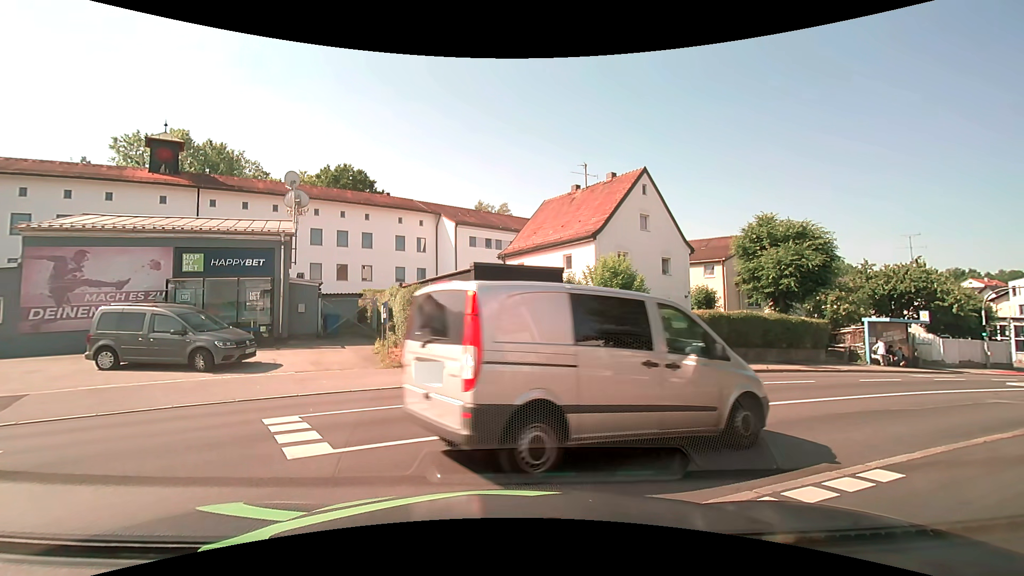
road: service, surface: paving_stones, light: Day
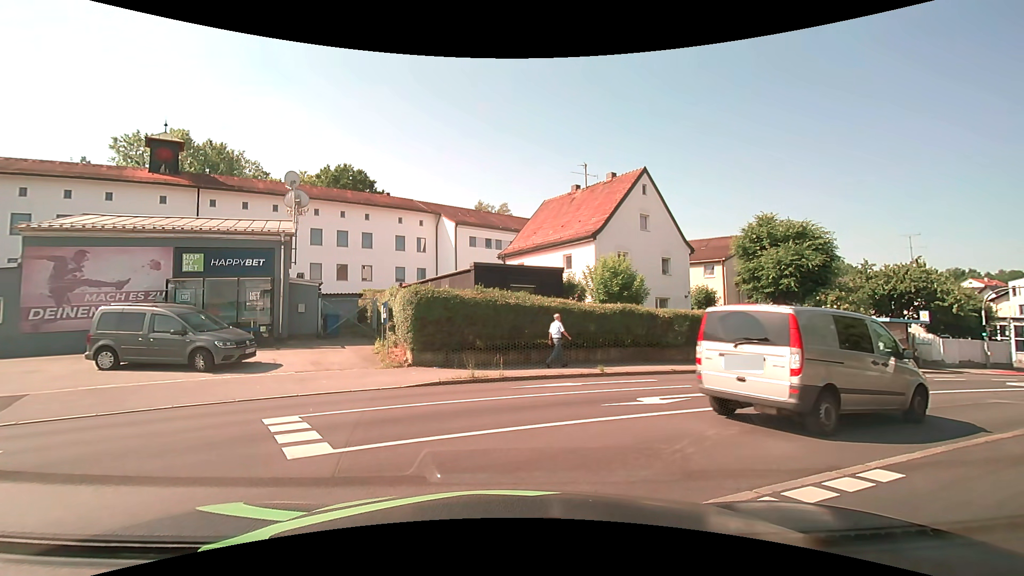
(0.0, 0.0) m; 0°
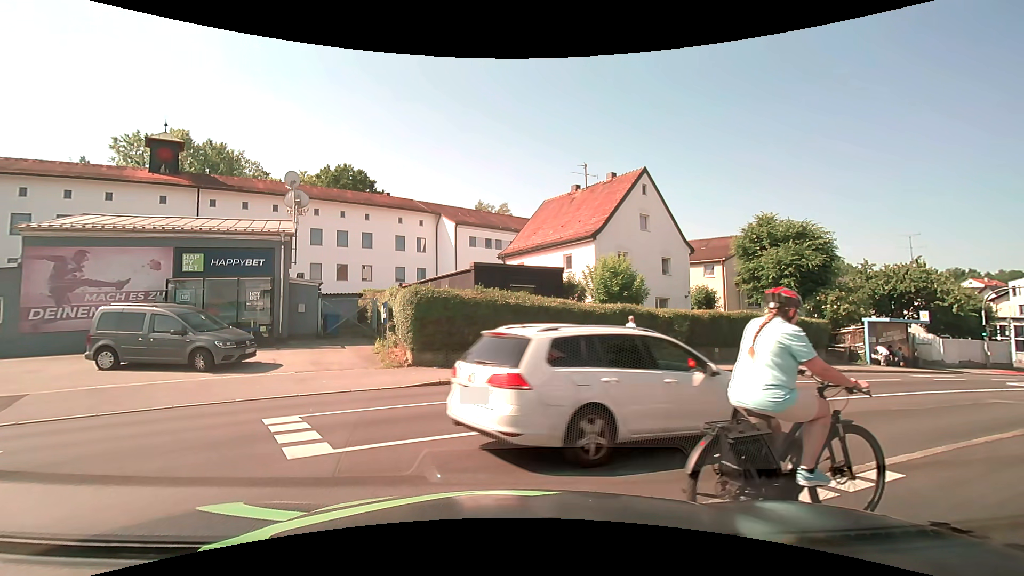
(0.0, 0.0) m; 0°
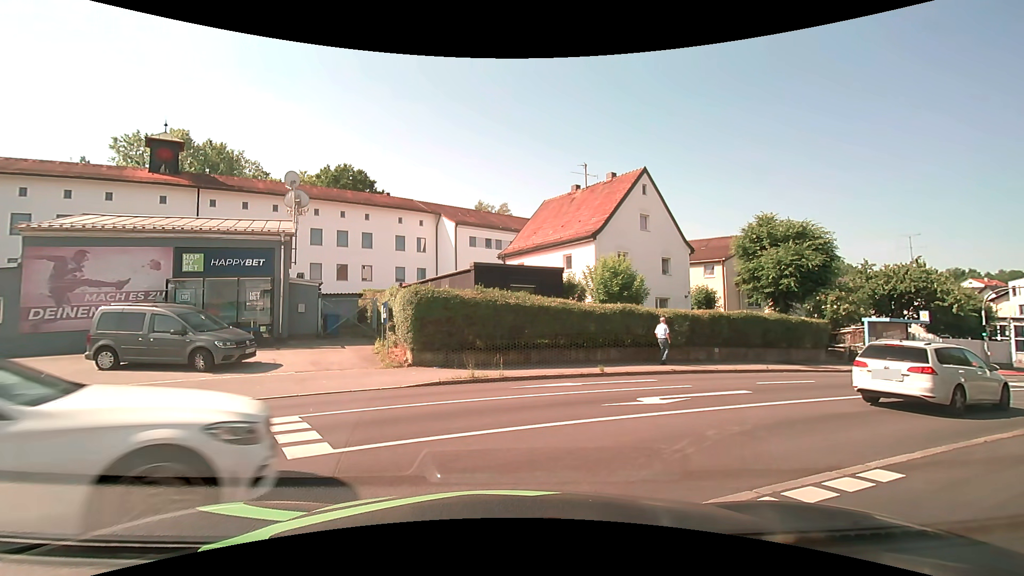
(0.0, 0.0) m; 0°
